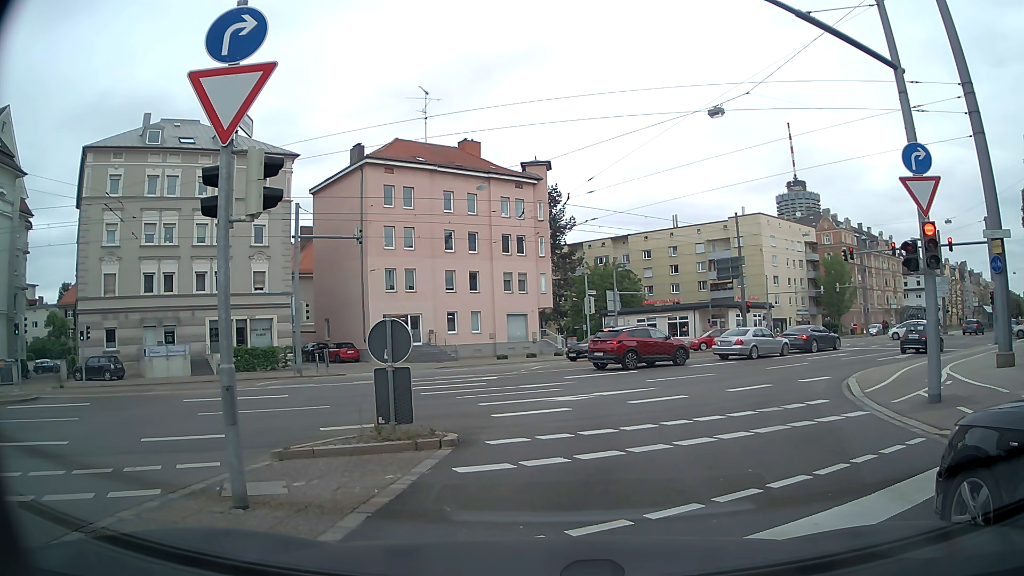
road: secondary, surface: asphalt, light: Day
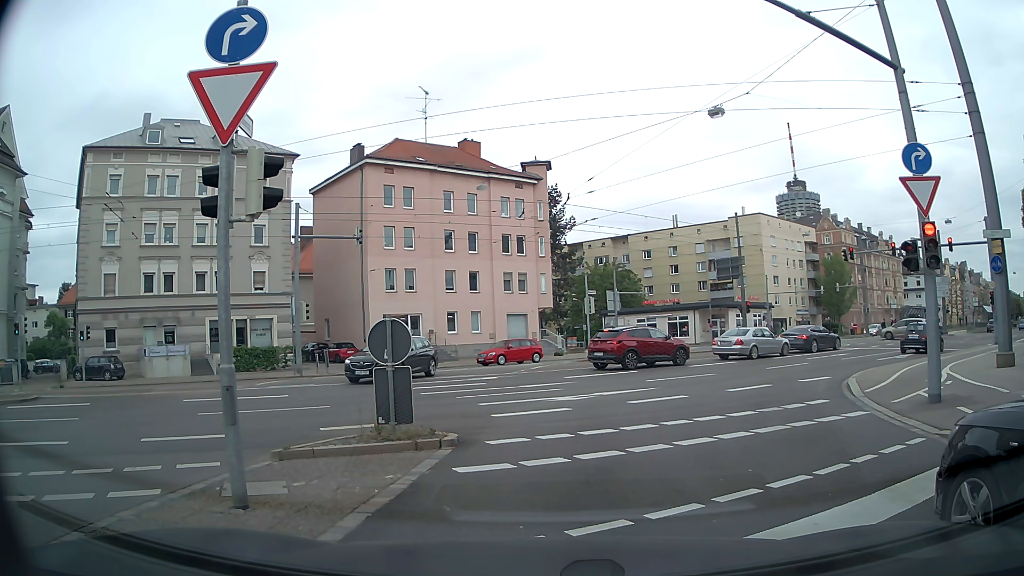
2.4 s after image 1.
(0.0, 0.0) m; 0°
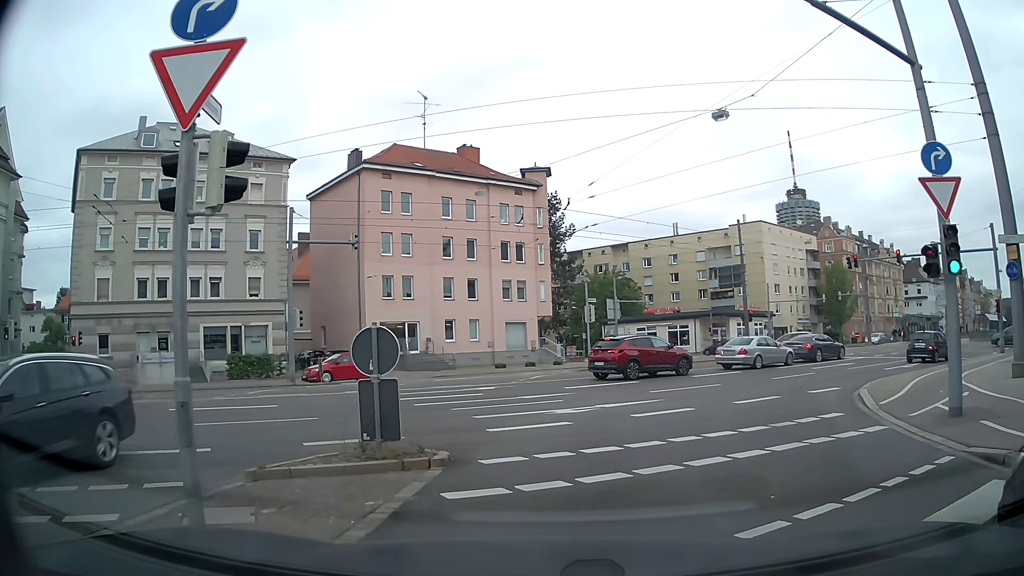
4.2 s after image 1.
(0.0, +0.8) m; +1°
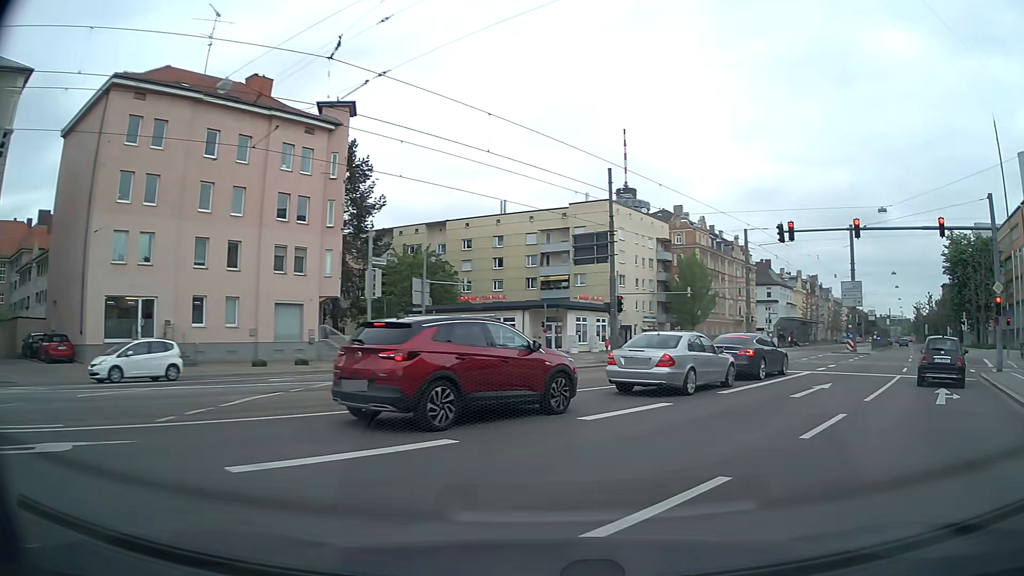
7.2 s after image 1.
(+1.2, +15.2) m; +14°
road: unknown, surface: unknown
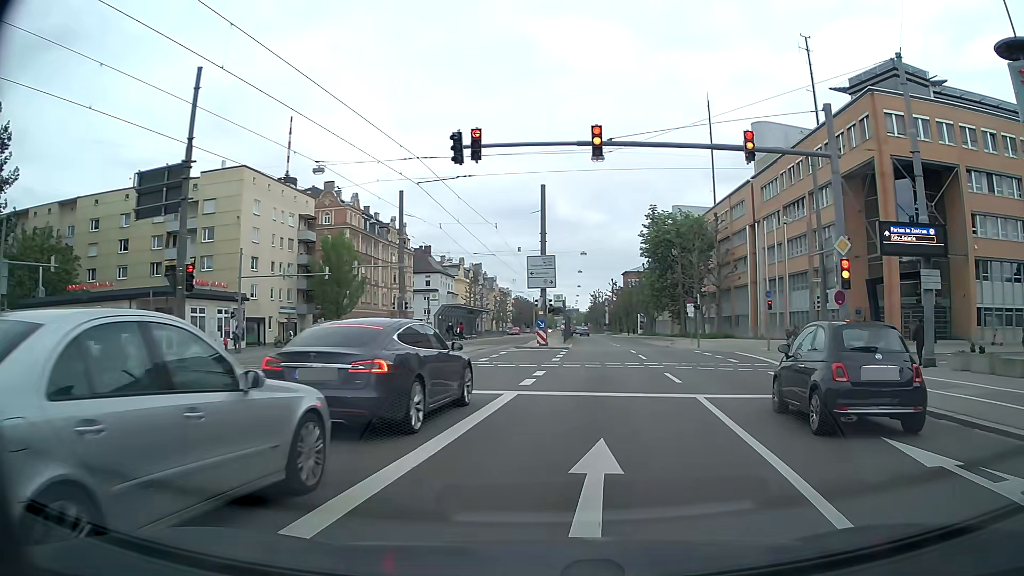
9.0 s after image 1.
(+3.4, +11.9) m; +30°
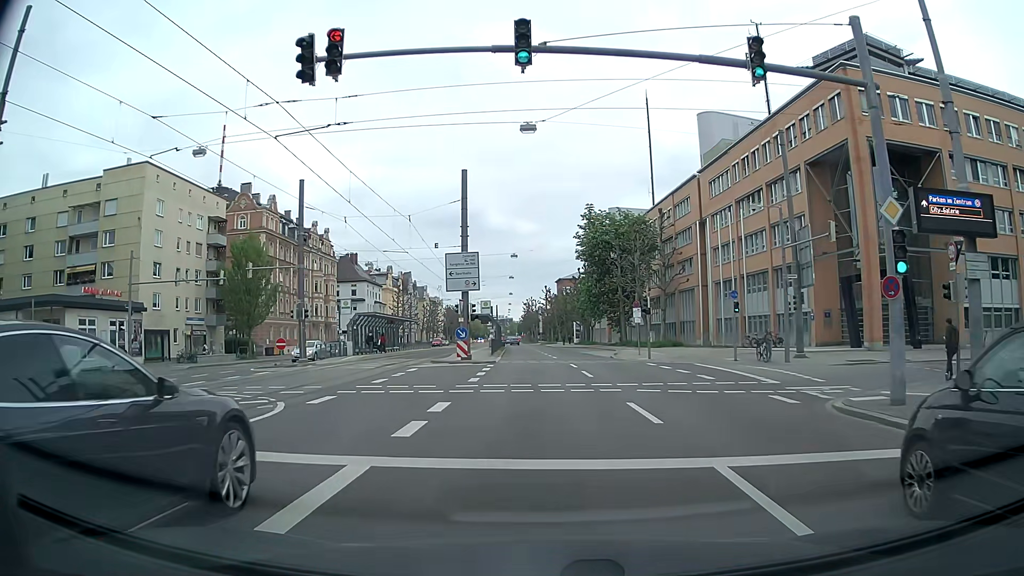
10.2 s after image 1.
(+0.4, +6.4) m; +6°
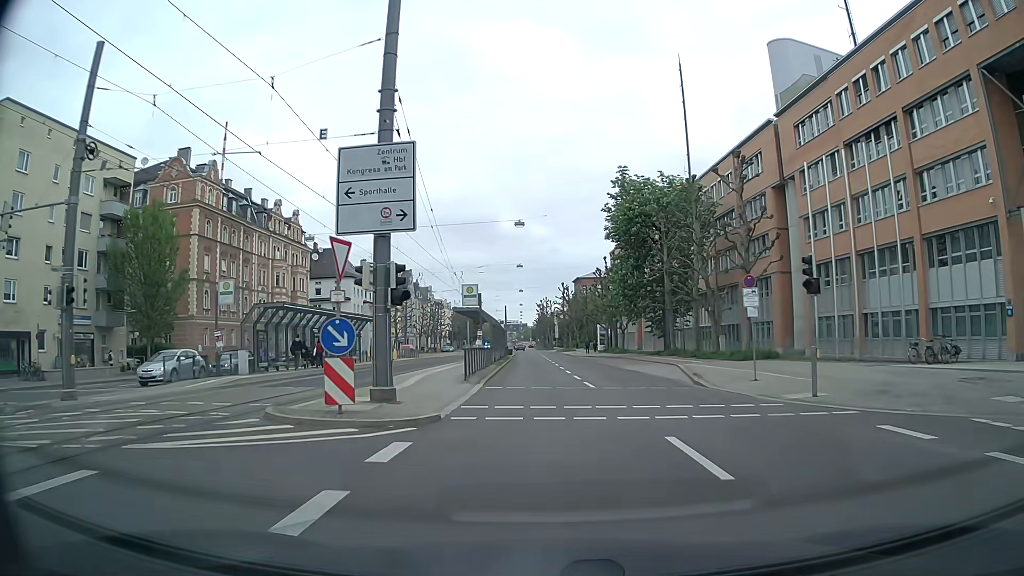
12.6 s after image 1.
(-0.2, +21.9) m; -1°
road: secondary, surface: asphalt
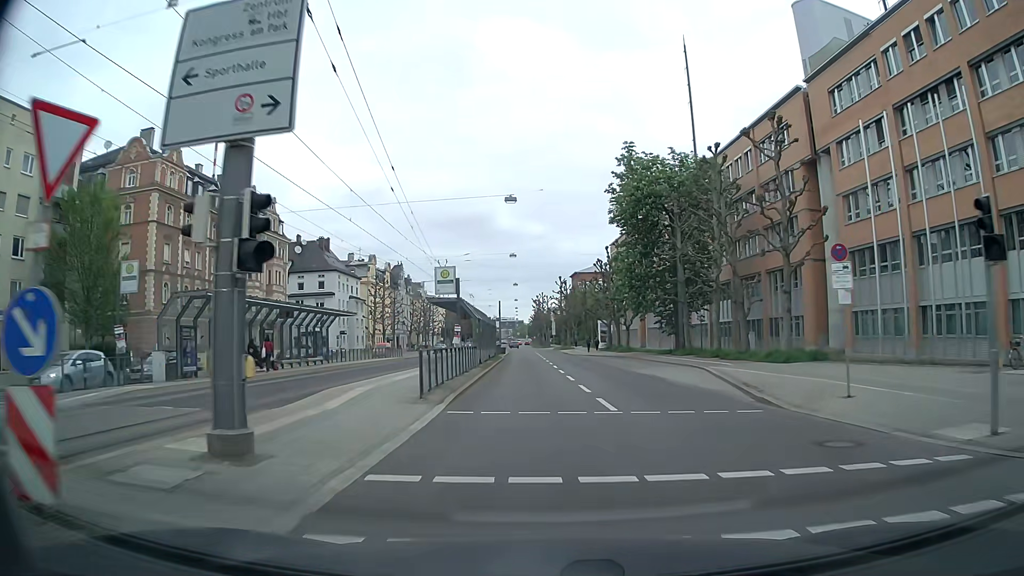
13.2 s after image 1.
(0.0, +7.3) m; +1°
(0, +10) (0, +20) (0, +30) (+1, +40) (+1, +50) (+1, +60) (+1, +70) (0, +80) (0, +90) (0, +100) m
